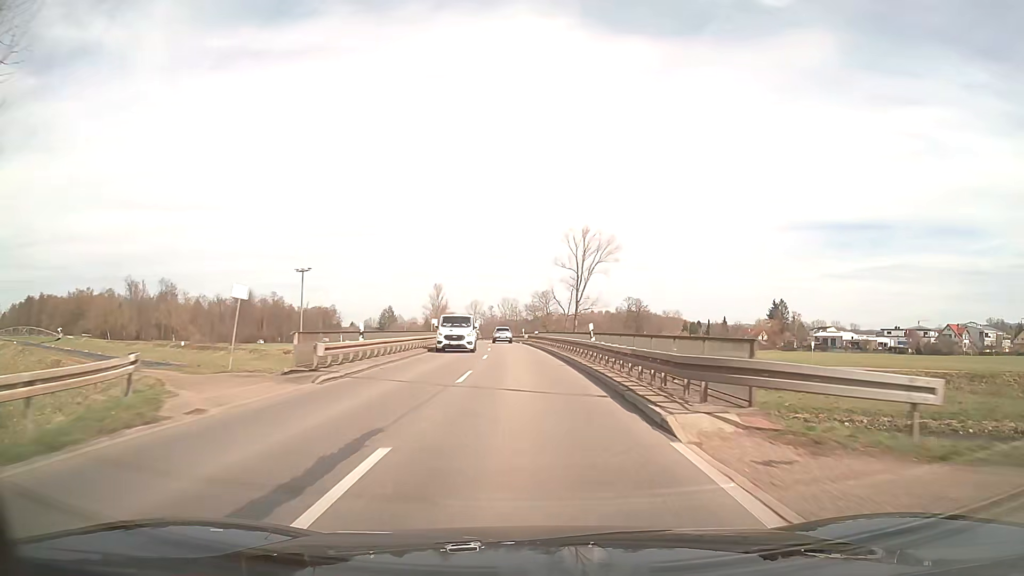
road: secondary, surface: asphalt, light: Day
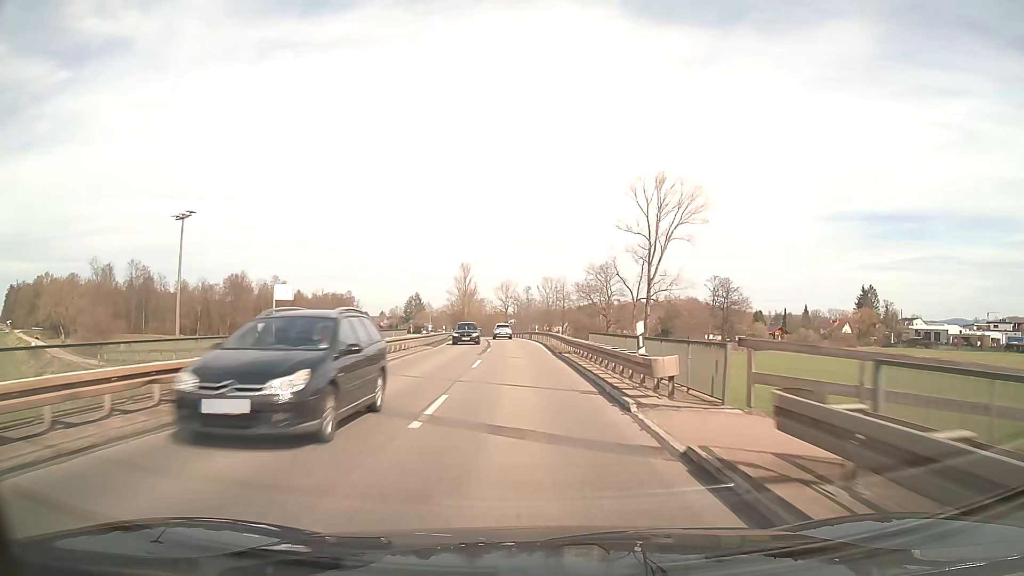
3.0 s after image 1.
(-1.7, +54.9) m; -3°
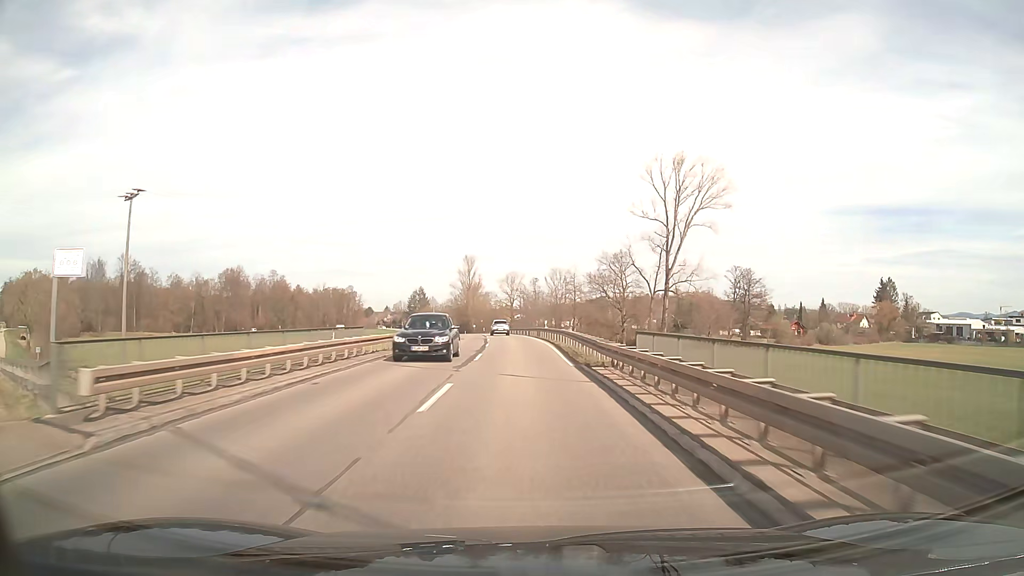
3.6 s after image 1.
(-0.1, +10.9) m; -1°
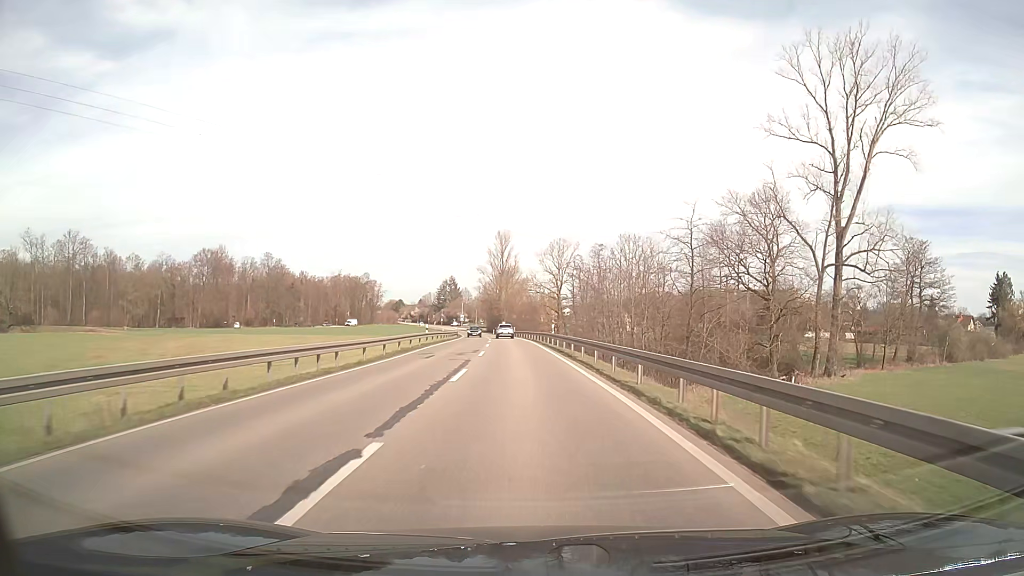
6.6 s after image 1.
(-1.6, +54.3) m; -4°
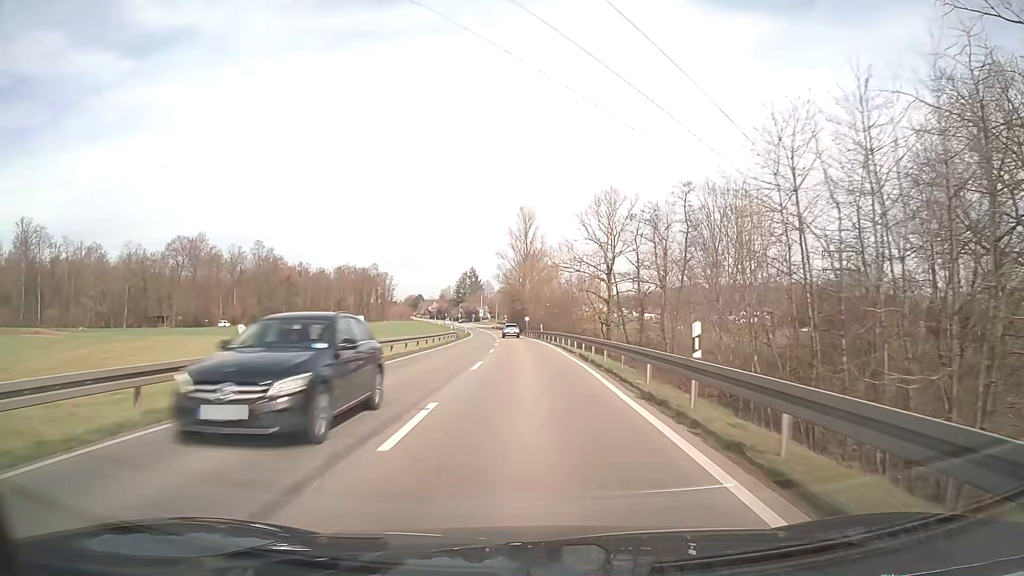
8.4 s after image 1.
(-0.7, +32.7) m; -2°
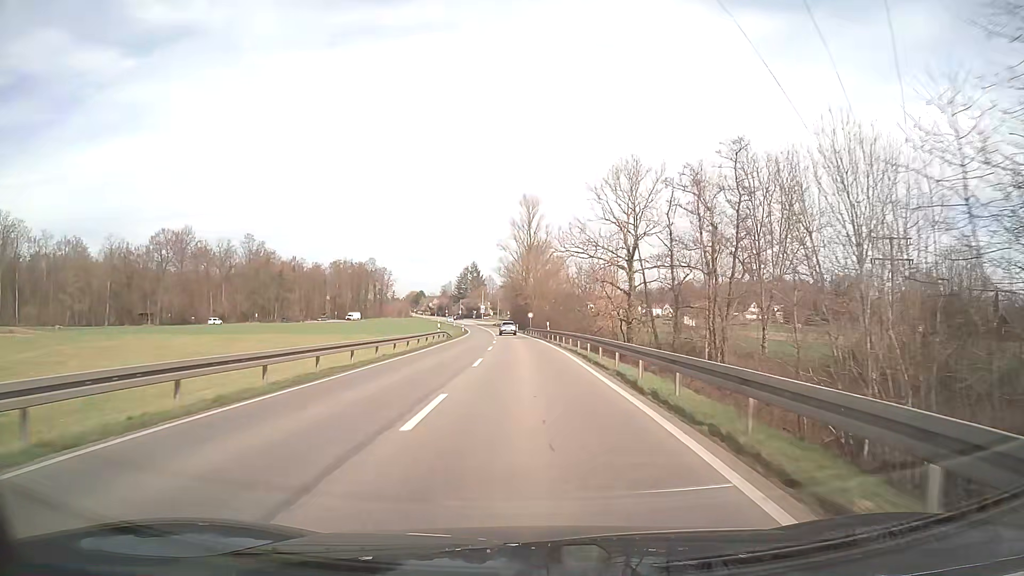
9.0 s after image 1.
(0.0, +10.7) m; 0°
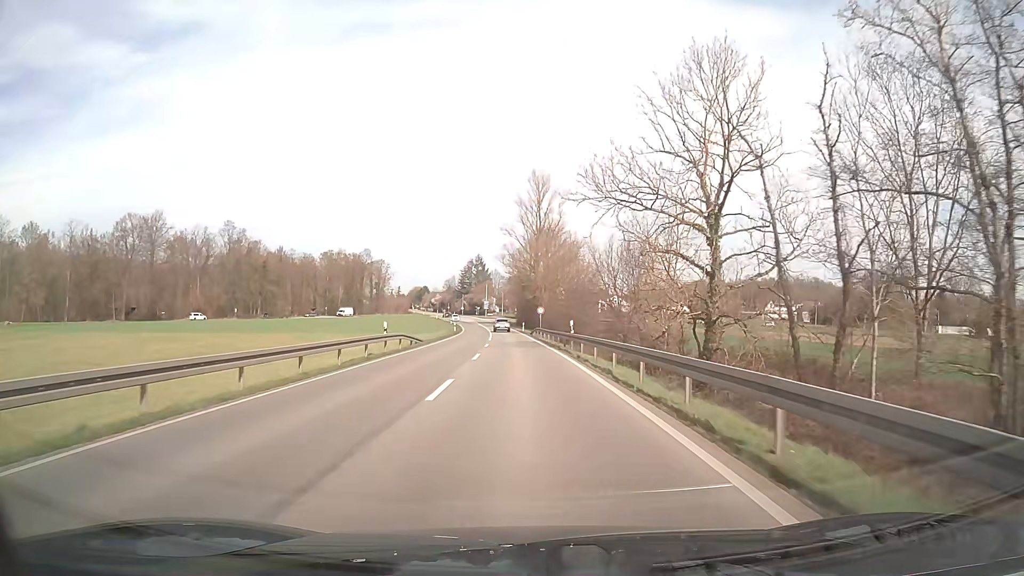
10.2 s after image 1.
(-0.1, +21.0) m; -1°
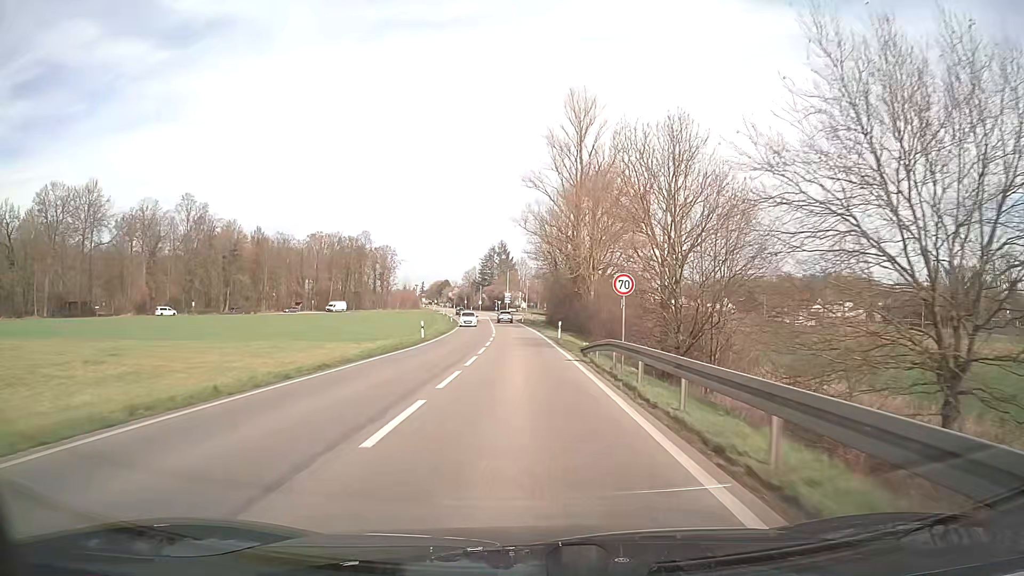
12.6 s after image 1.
(-0.7, +40.4) m; -2°
(0, +10) (0, +20) (0, +30) (-1, +40) (-1, +50) (-1, +60) (-2, +70) (-3, +80) (-3, +90) (-4, +100) m
